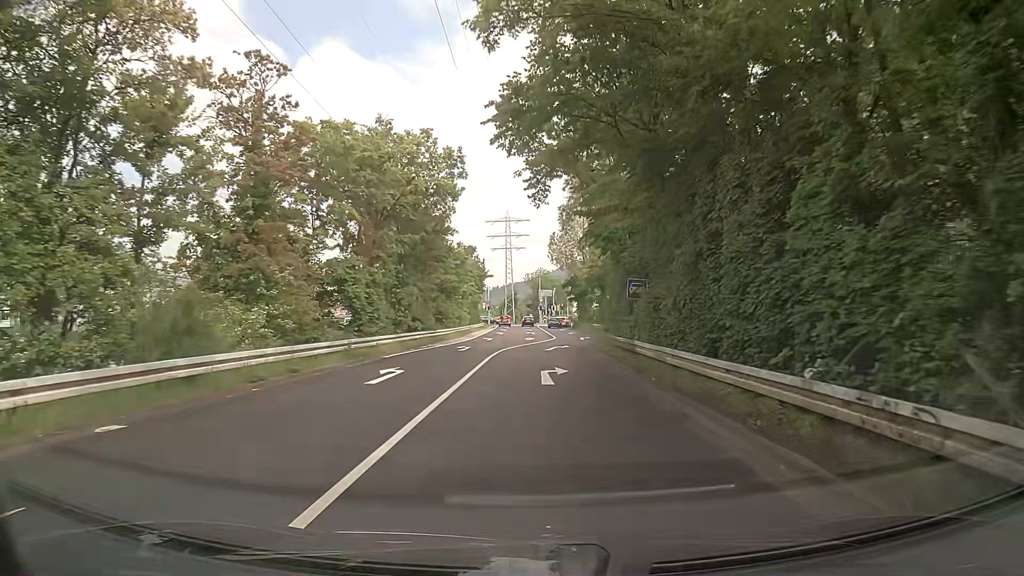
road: trunk_link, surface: asphalt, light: Day
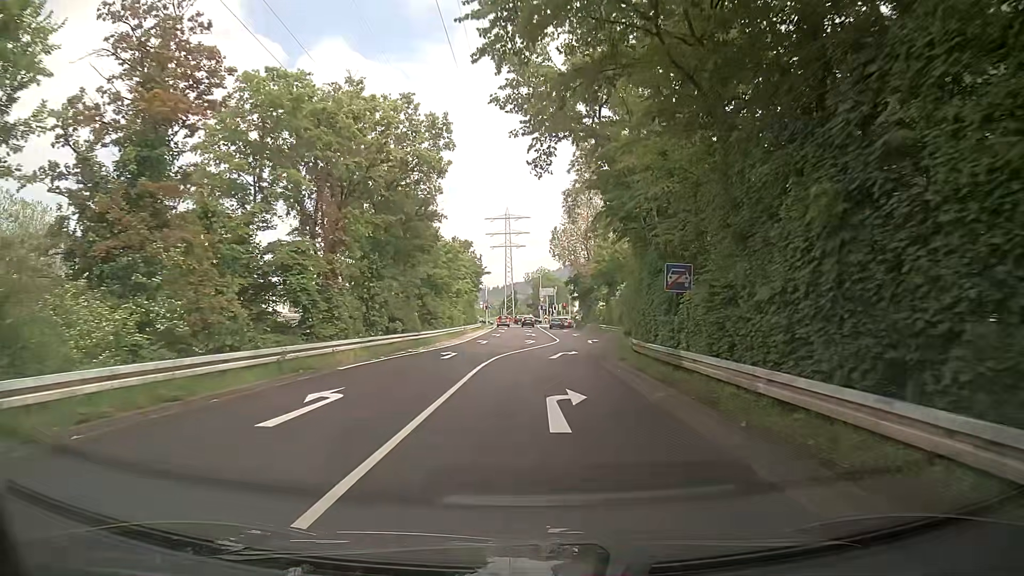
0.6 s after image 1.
(+0.1, +5.8) m; +2°
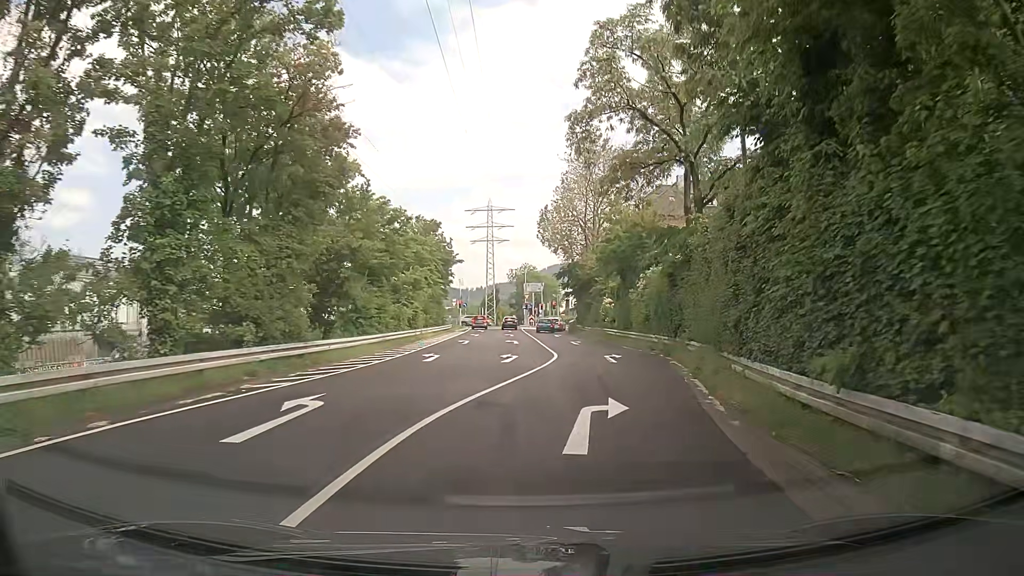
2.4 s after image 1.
(-0.2, +16.1) m; 0°
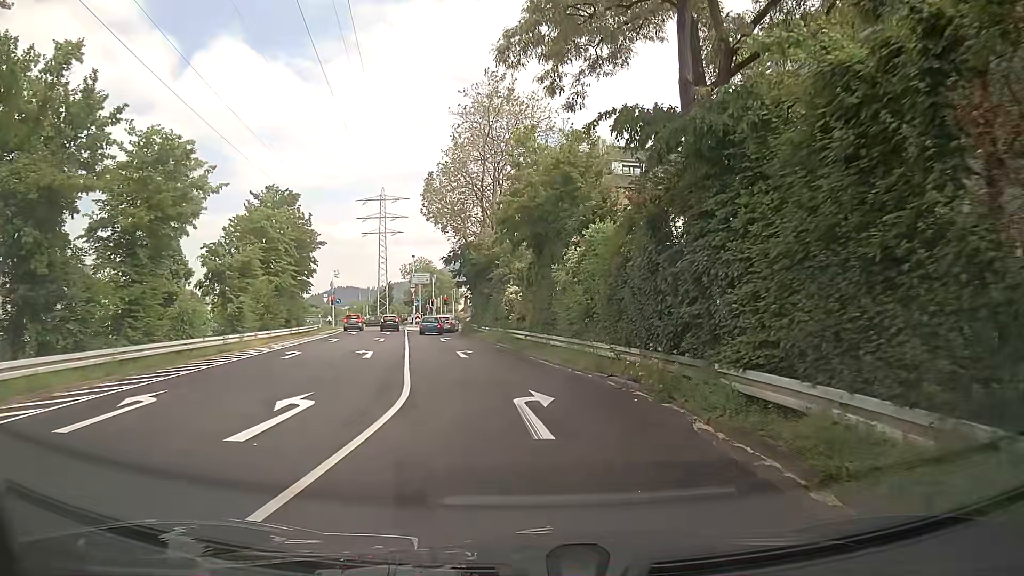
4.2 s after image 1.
(+1.4, +14.3) m; +9°
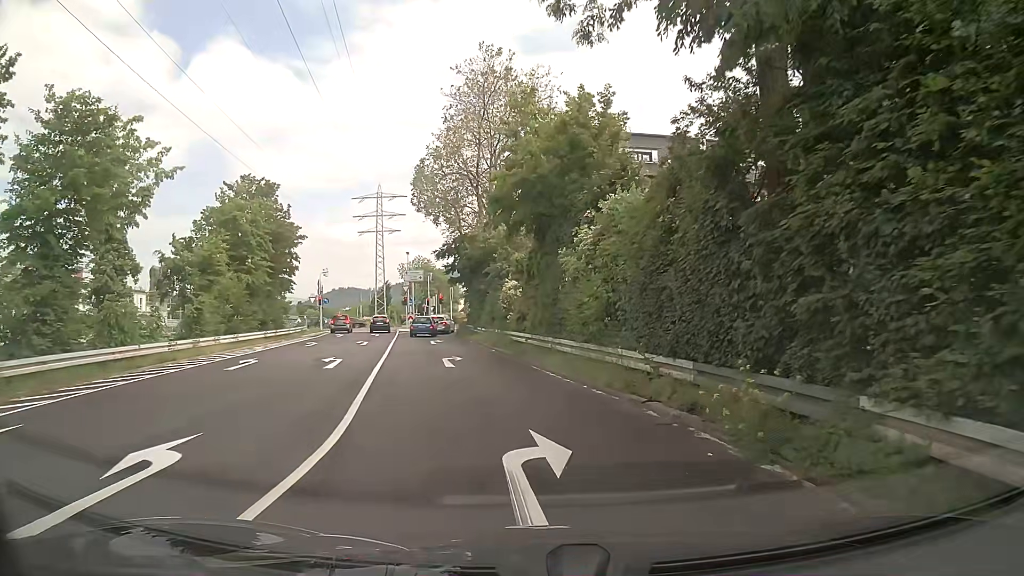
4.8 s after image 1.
(0.0, +4.5) m; 0°
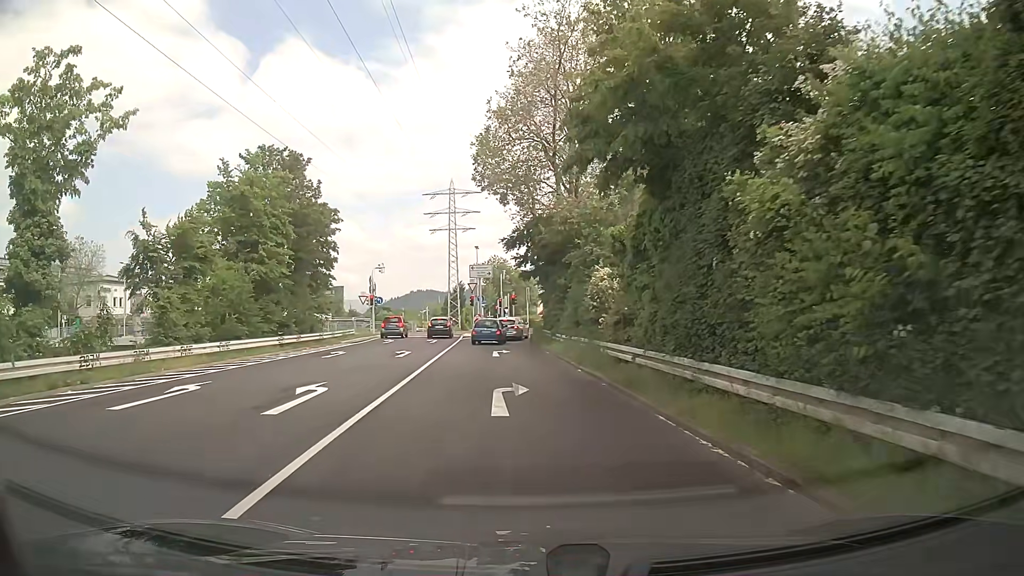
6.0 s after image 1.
(-0.4, +8.8) m; -6°
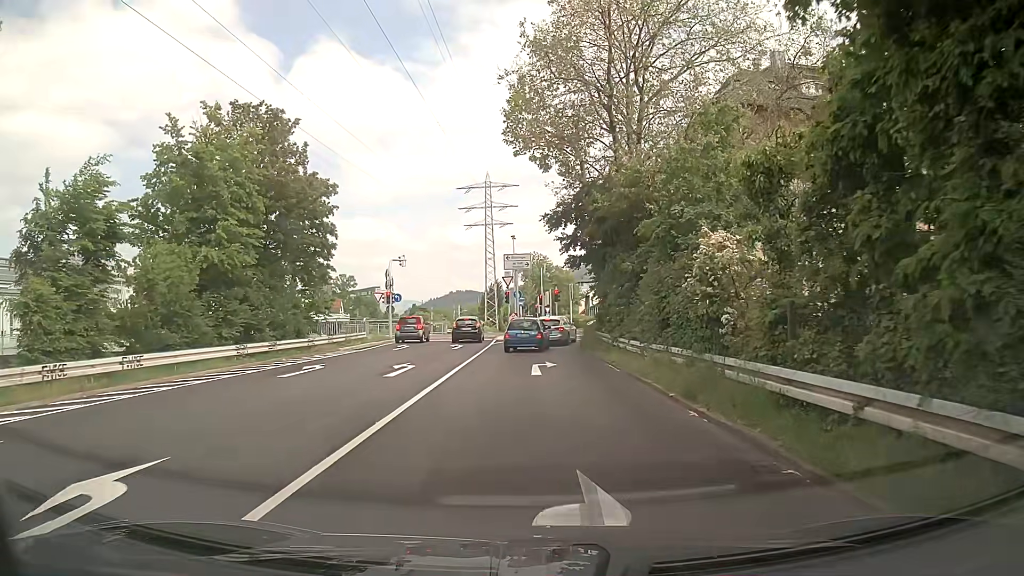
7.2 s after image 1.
(-0.4, +8.4) m; -3°
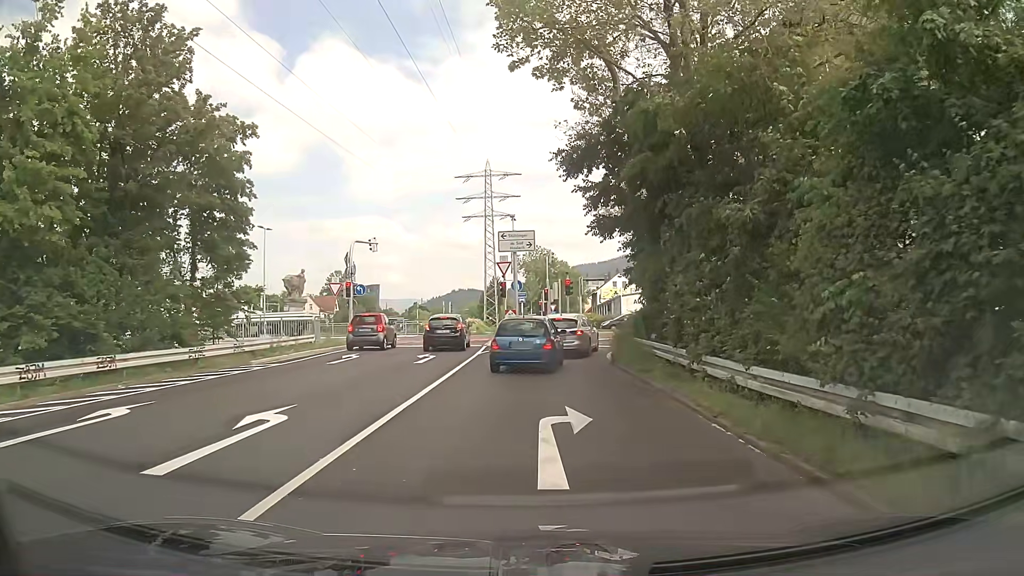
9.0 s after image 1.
(-0.1, +10.6) m; 0°
